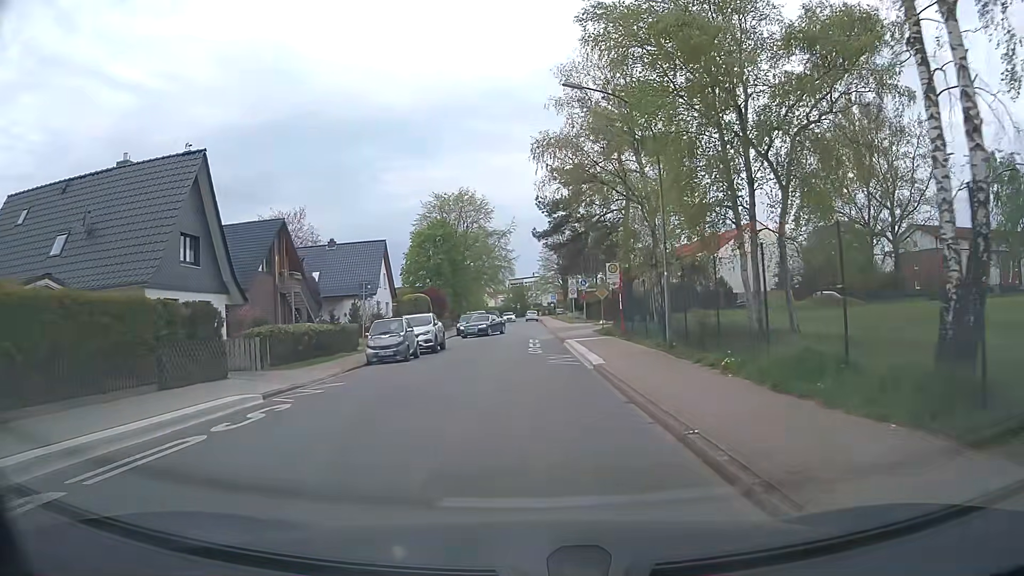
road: unclassified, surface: asphalt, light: Day
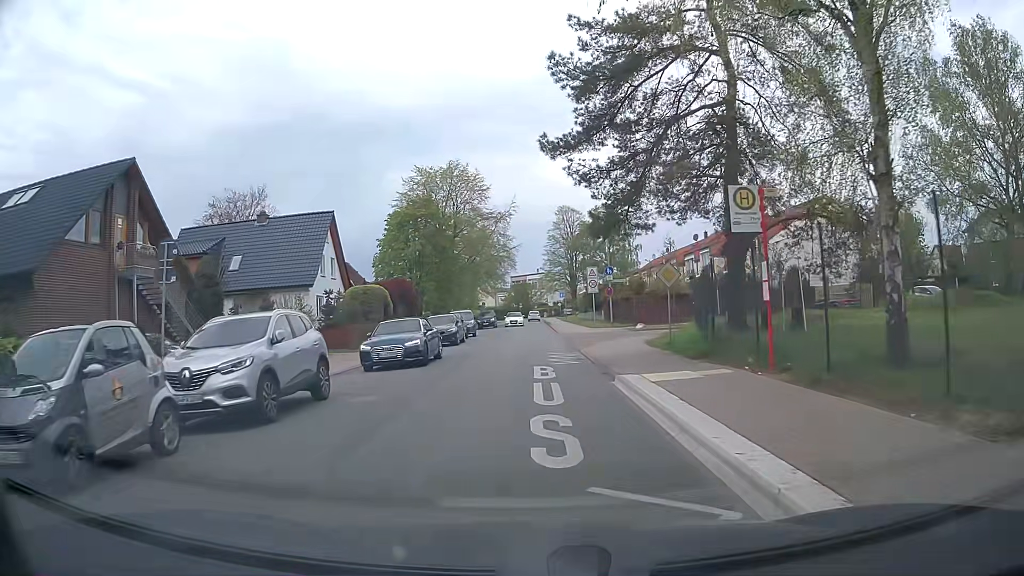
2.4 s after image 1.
(0.0, +17.8) m; 0°
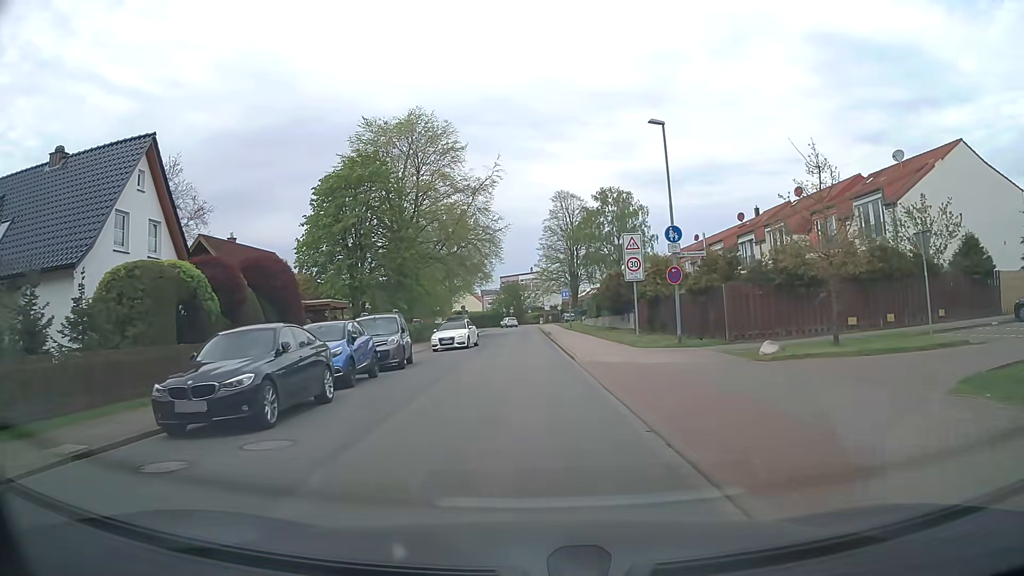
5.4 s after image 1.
(+0.1, +22.2) m; +1°
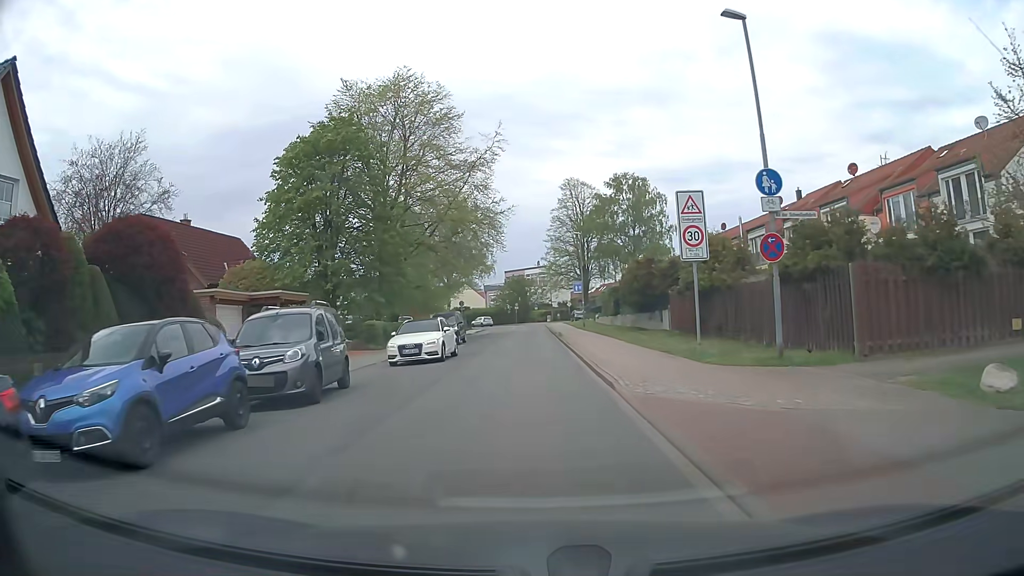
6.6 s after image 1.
(-0.1, +8.9) m; -1°
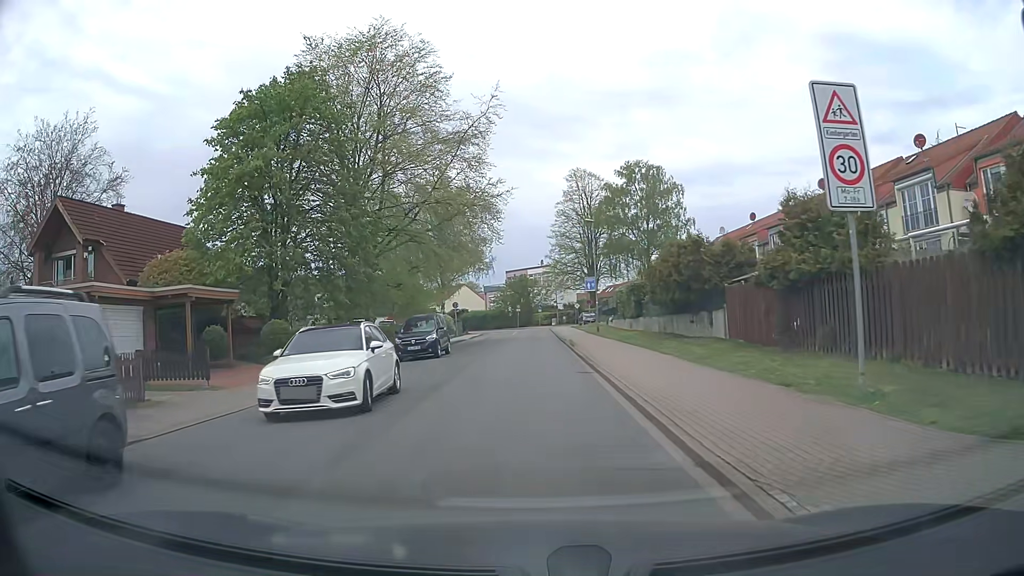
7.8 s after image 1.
(0.0, +8.9) m; 0°
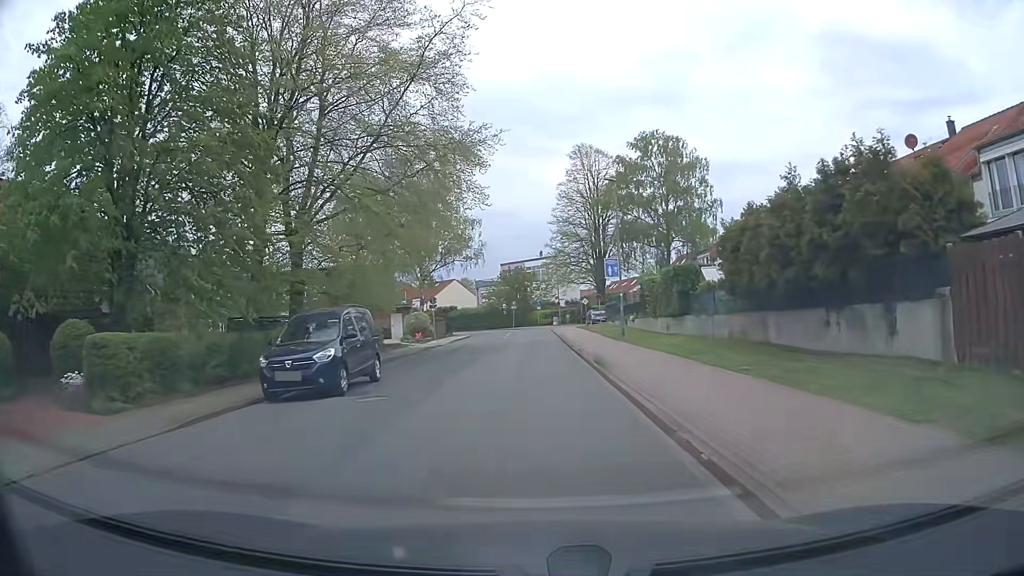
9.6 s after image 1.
(0.0, +13.4) m; 0°
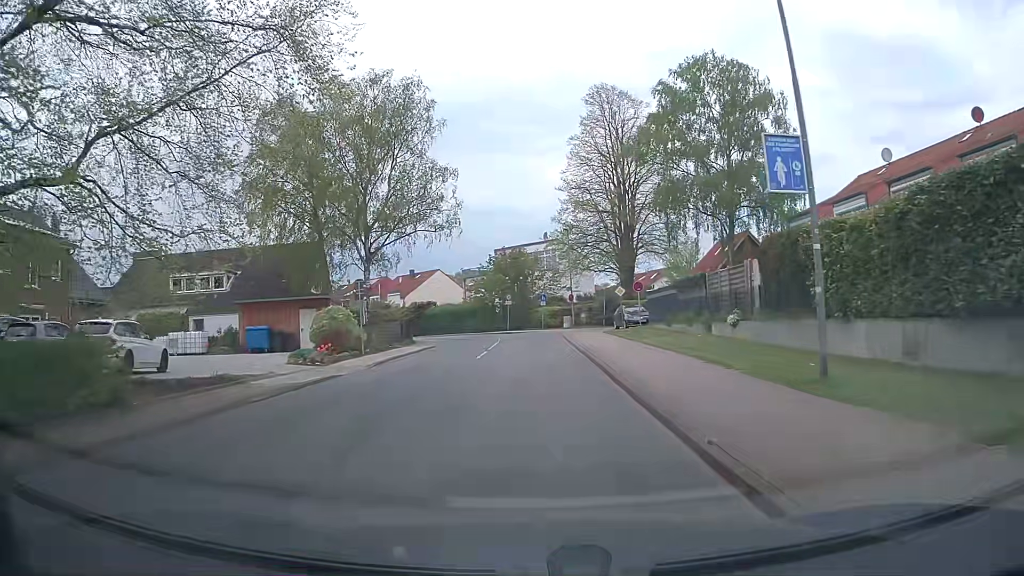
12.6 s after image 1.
(-0.1, +22.3) m; -1°
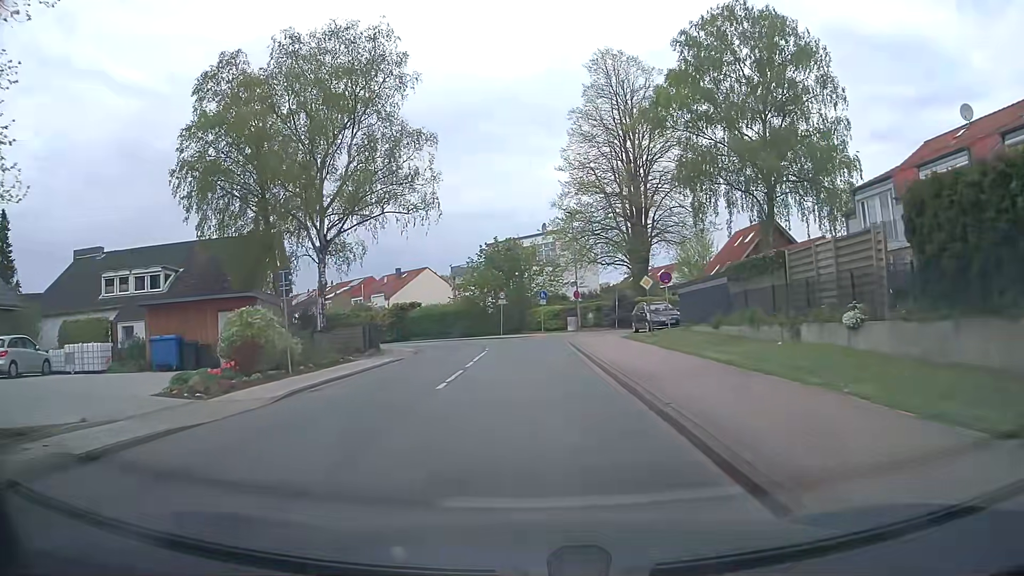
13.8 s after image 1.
(+0.1, +8.9) m; +2°
(0, +10) (0, +20) (-1, +30) (-2, +40) (-7, +49) (-13, +56) (-20, +63) (-27, +70) (-34, +78) (-42, +85) m
